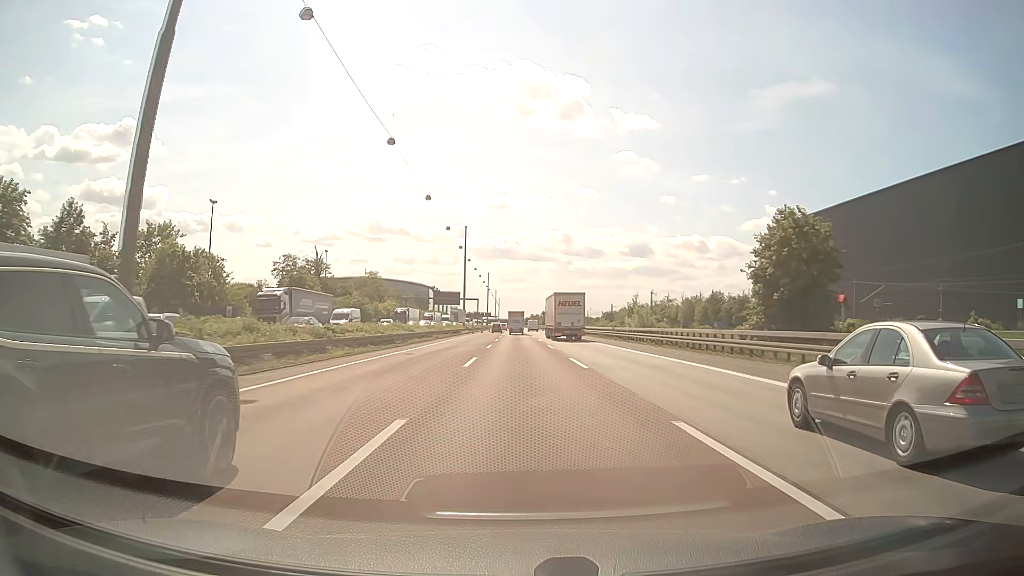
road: motorway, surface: asphalt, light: Day
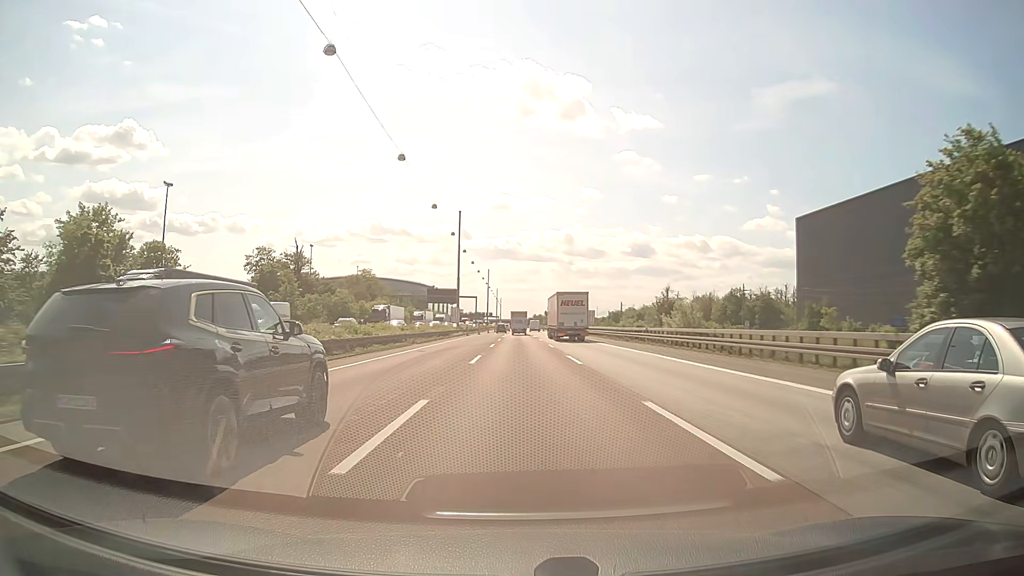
(0.0, +15.7) m; 0°
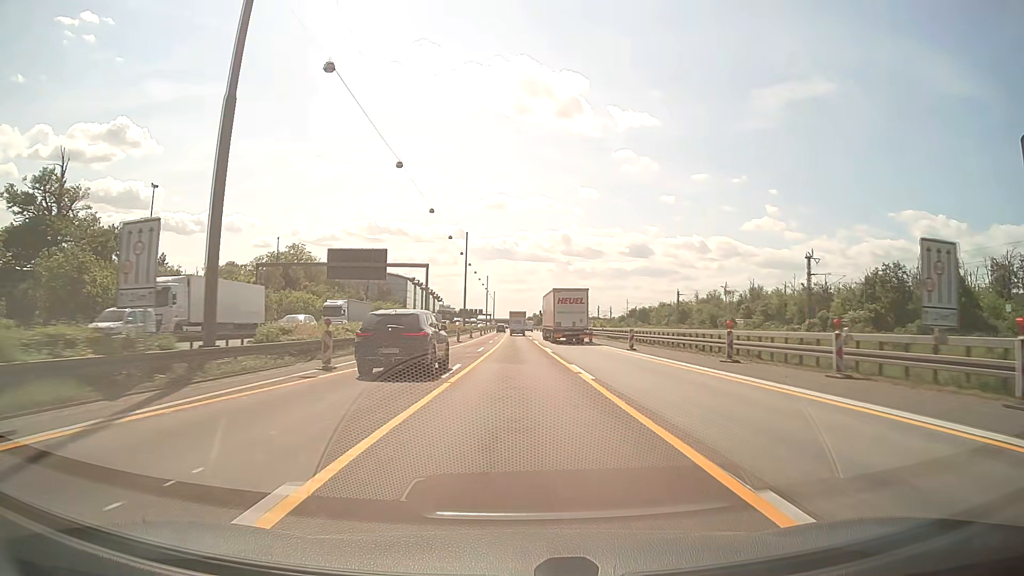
(0.0, +78.2) m; 0°
(0, +10) (0, +20) (0, +30) (0, +40) (0, +50) (0, +60) (0, +70) (0, +80) (0, +90) (0, +100) m
